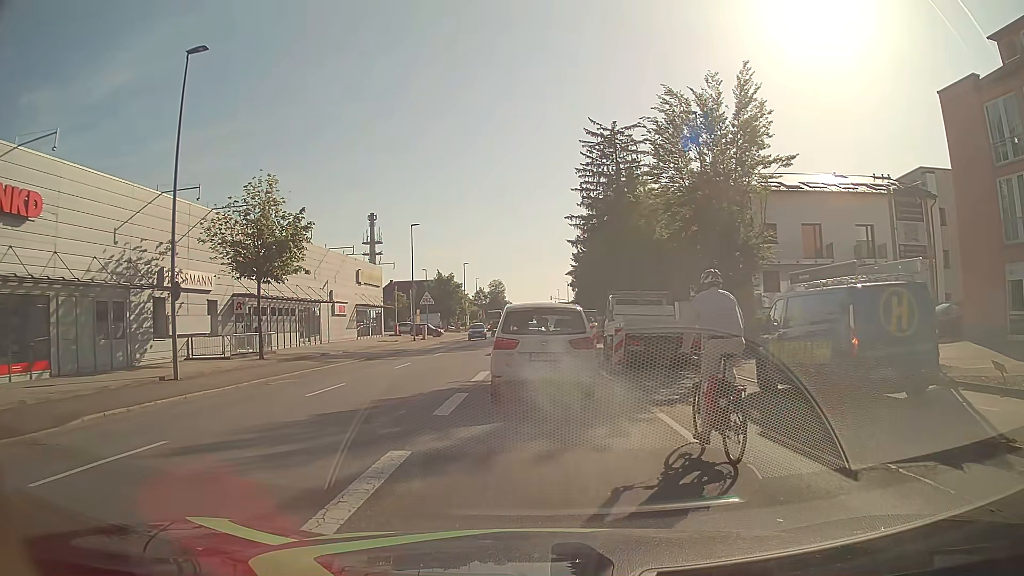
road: tertiary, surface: asphalt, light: Day
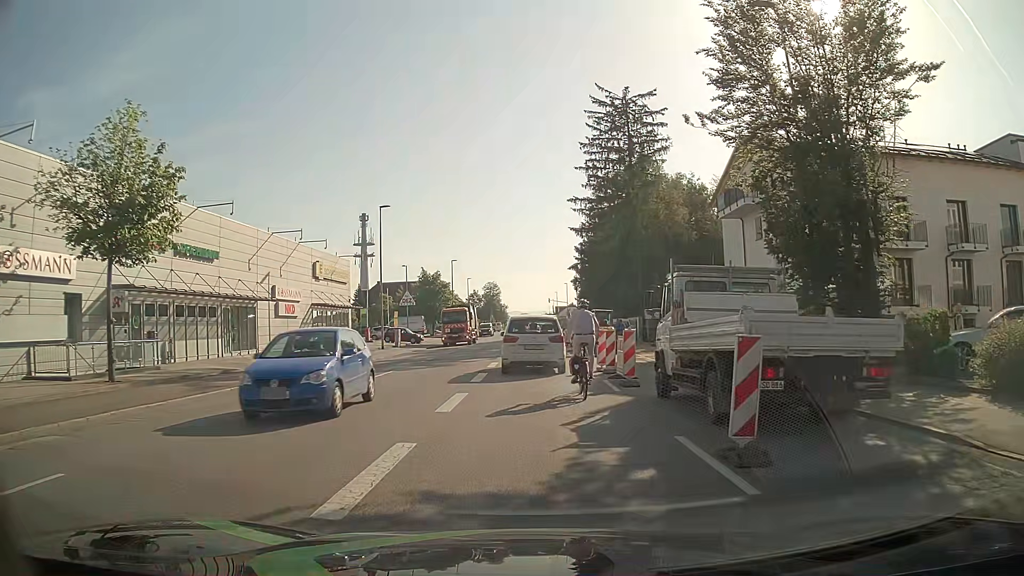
(0.0, +11.5) m; +1°
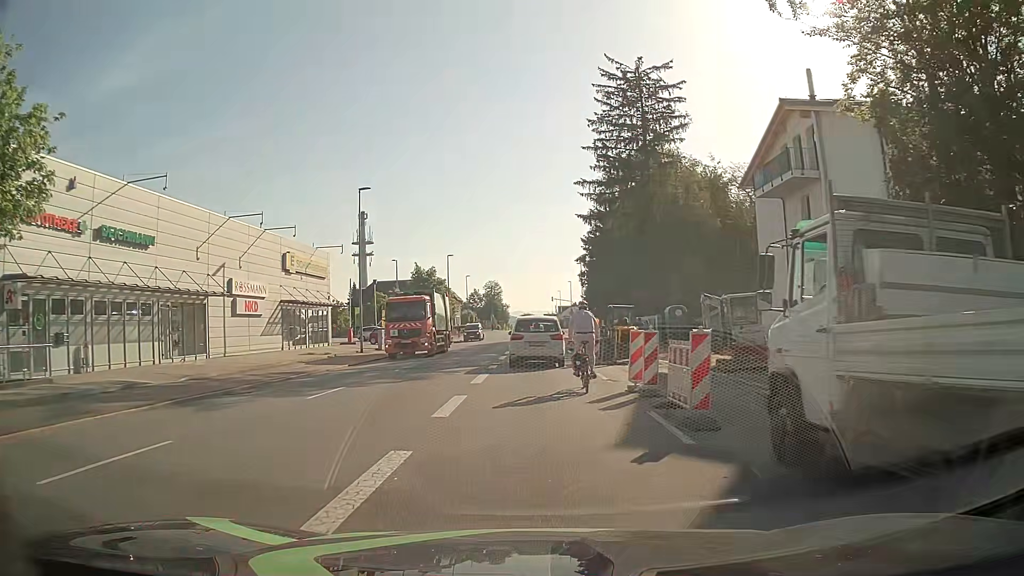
(-0.1, +6.7) m; 0°
(0, +10) (0, +20) (0, +30) (0, +40) (0, +50) (0, +60) (-1, +70) (-1, +80) (-2, +90) (-2, +100) m
